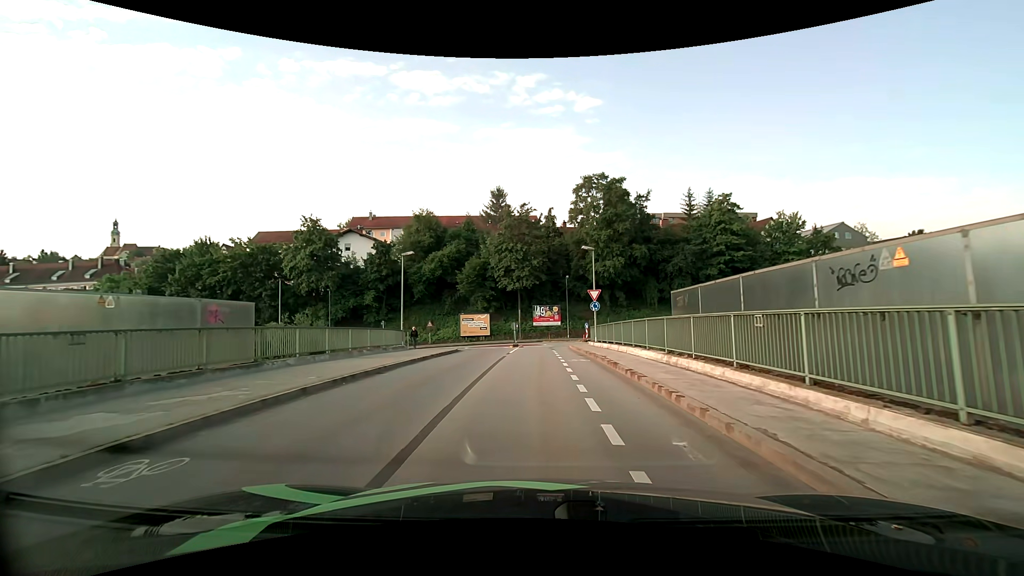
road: unclassified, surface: asphalt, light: Day
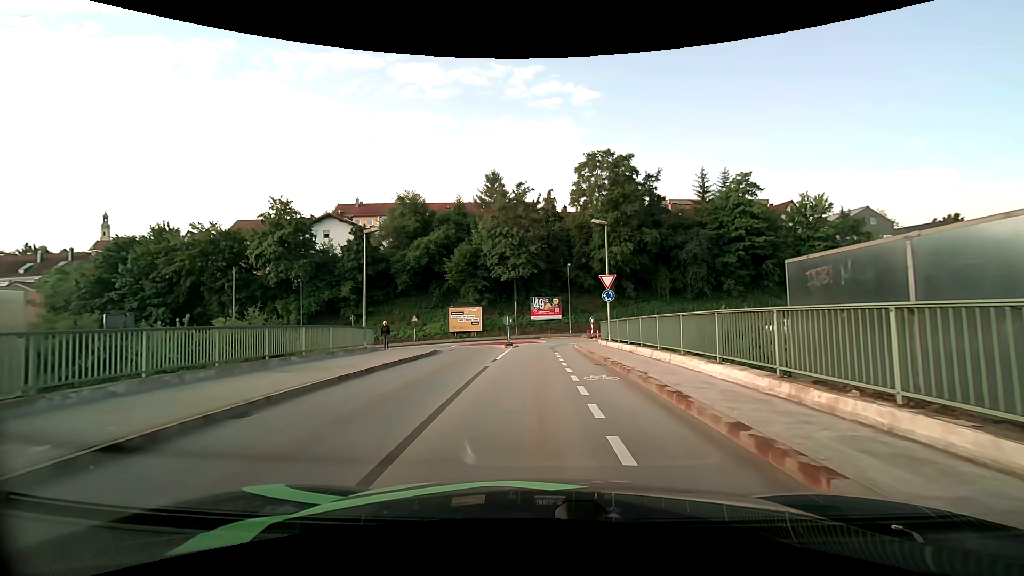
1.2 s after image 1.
(0.0, +6.8) m; 0°
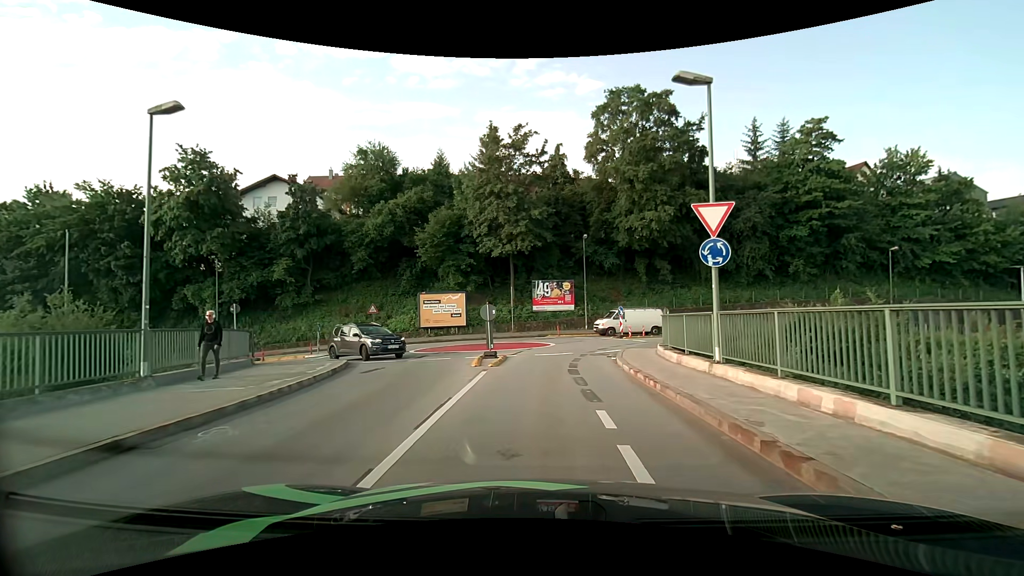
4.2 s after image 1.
(0.0, +14.8) m; -1°
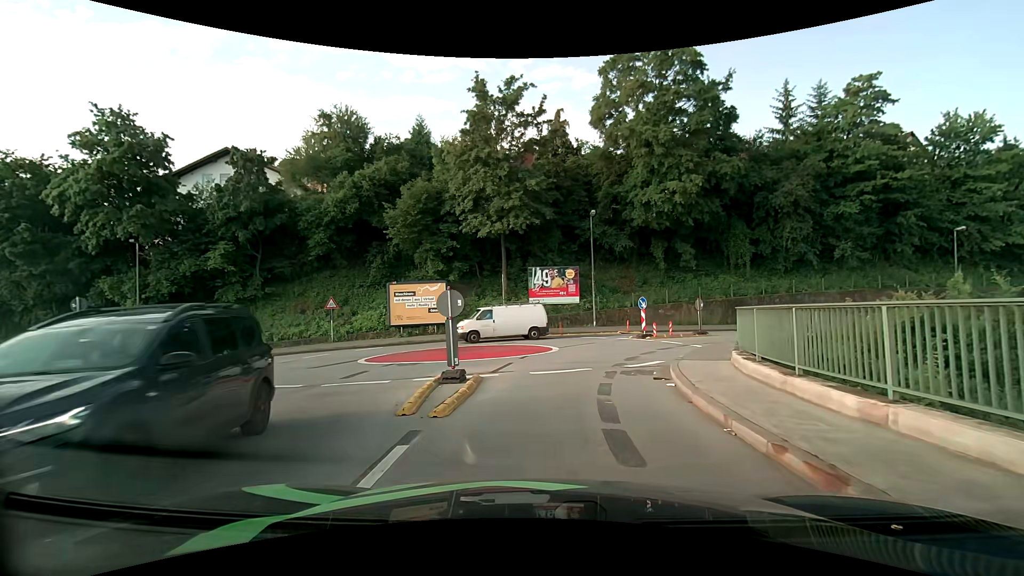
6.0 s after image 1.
(0.0, +7.4) m; +2°
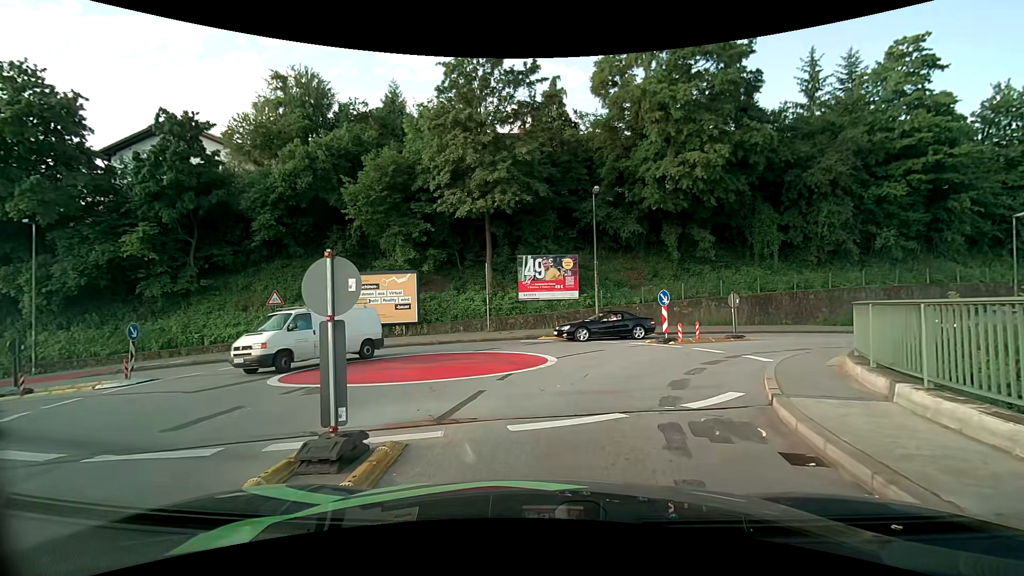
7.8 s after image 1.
(-0.1, +5.7) m; 0°
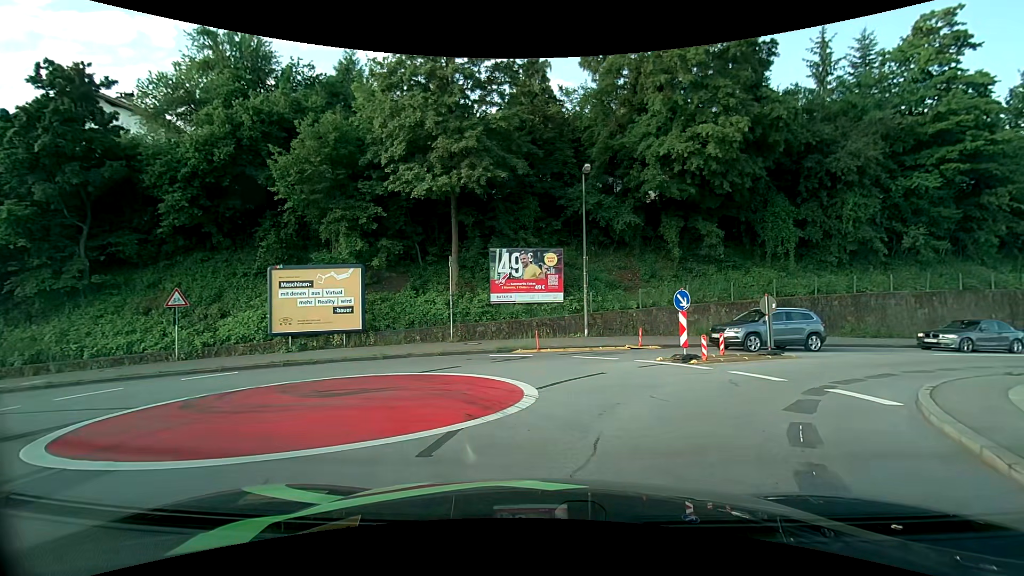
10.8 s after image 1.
(0.0, +5.3) m; +2°
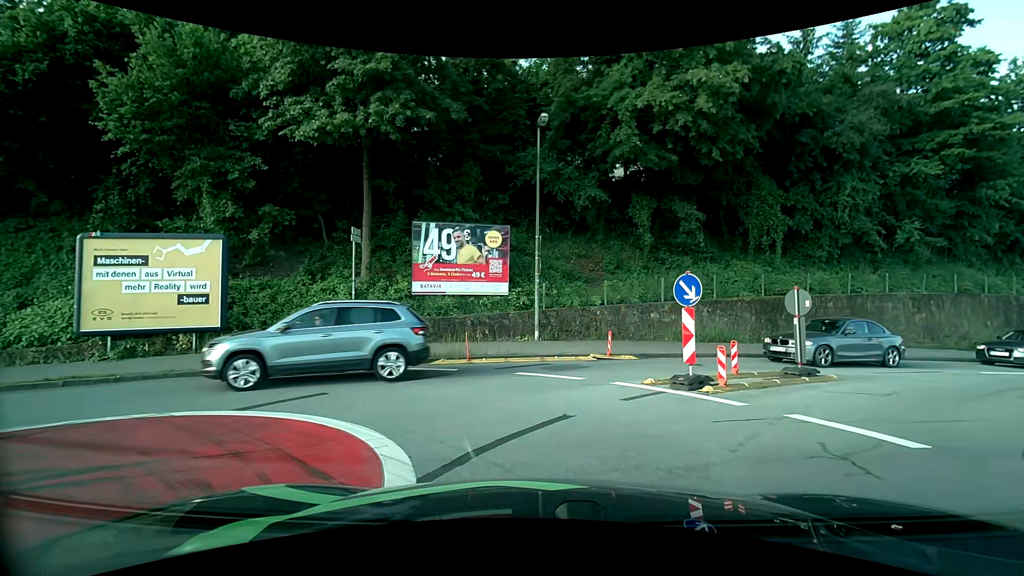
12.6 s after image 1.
(+0.3, +5.8) m; +5°
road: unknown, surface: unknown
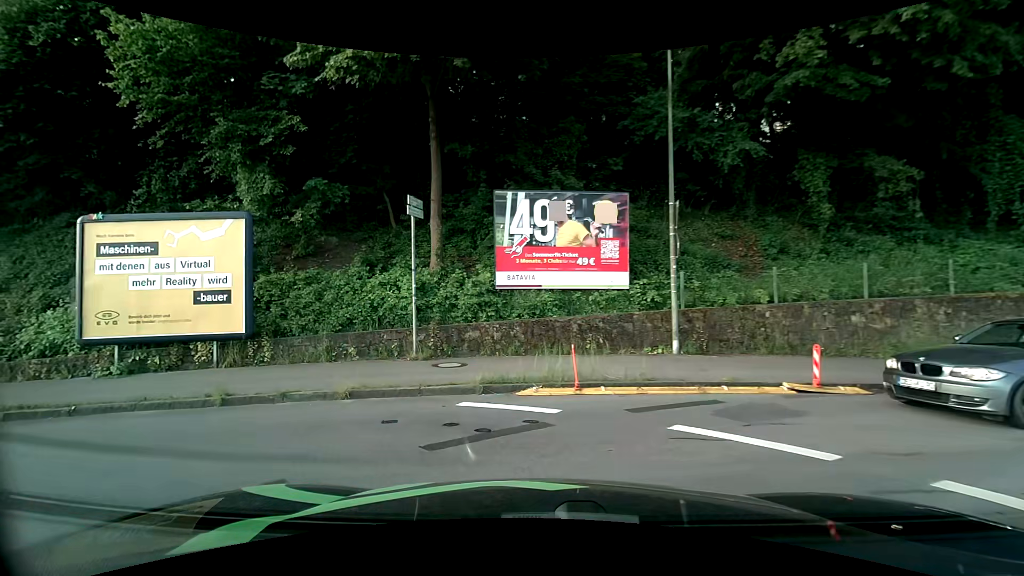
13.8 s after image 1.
(-0.3, +5.1) m; -9°
